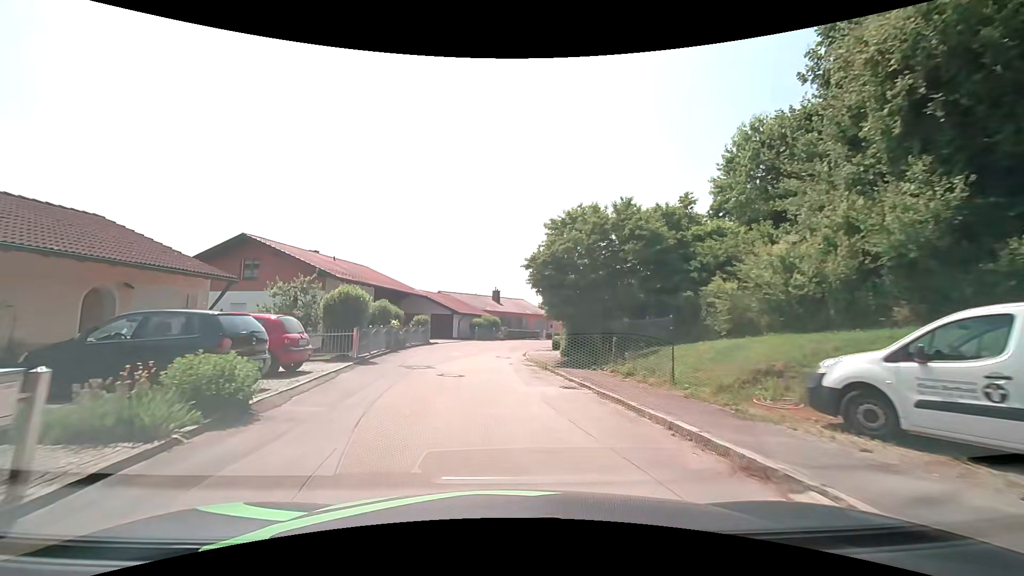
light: Day
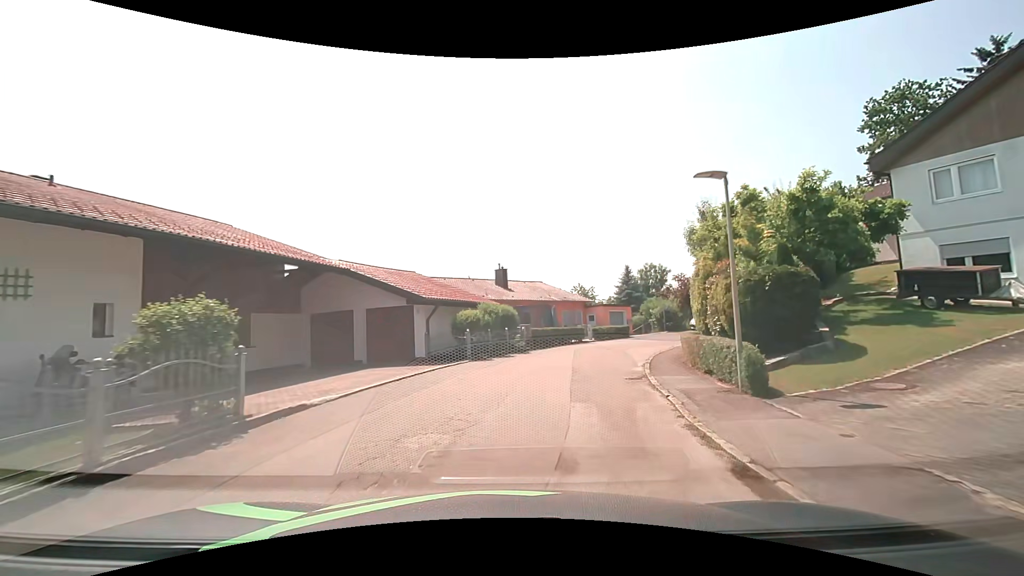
(-1.2, +24.6) m; 0°
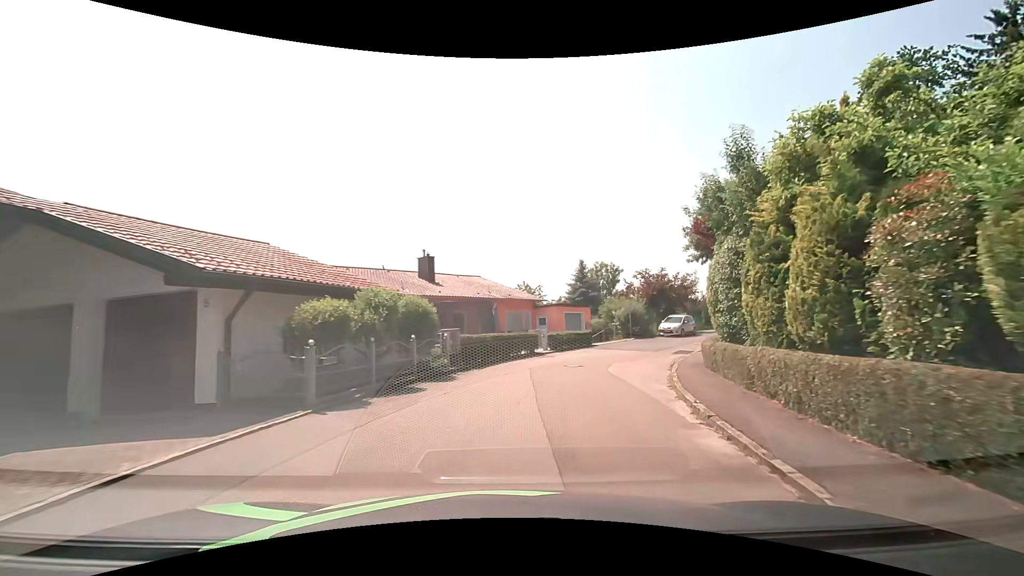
(+0.4, +9.8) m; +6°
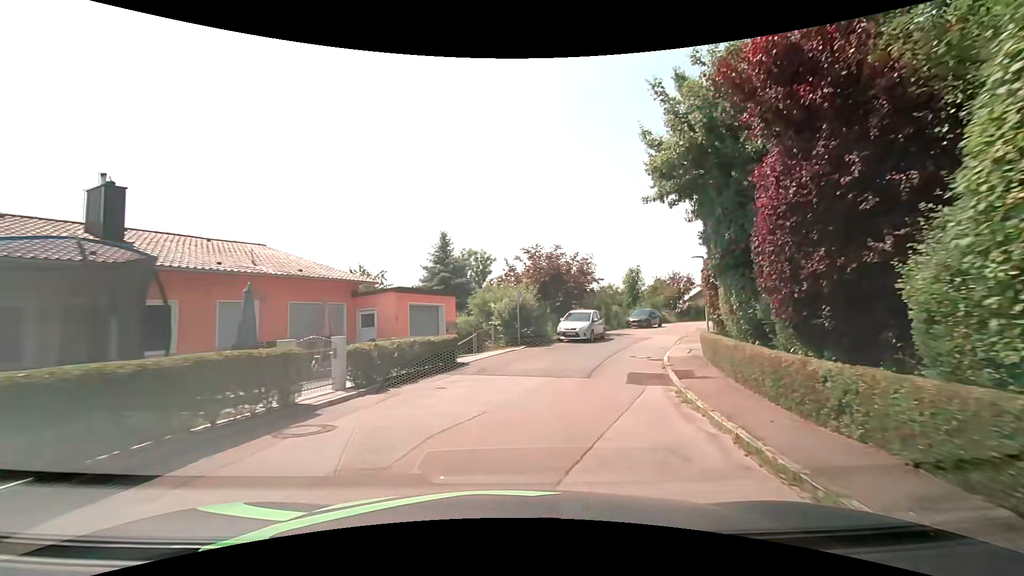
(+1.9, +14.6) m; +16°
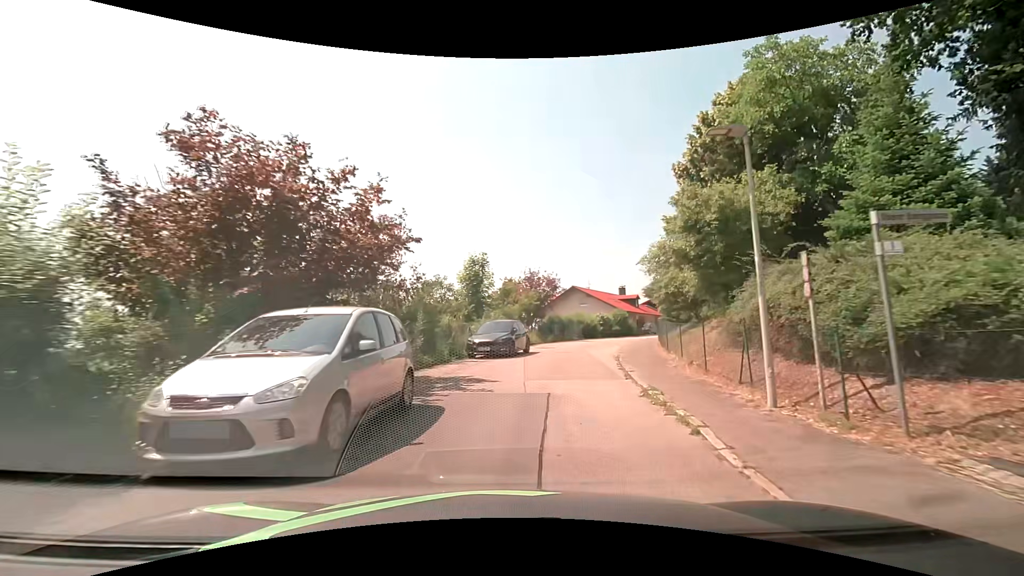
(+3.5, +19.7) m; +21°
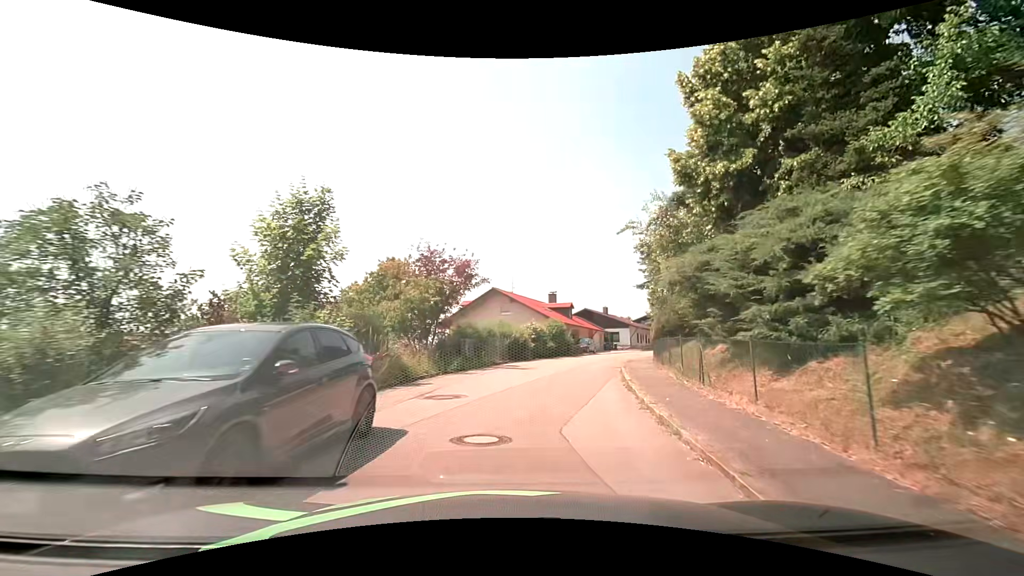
(+1.0, +15.3) m; +9°
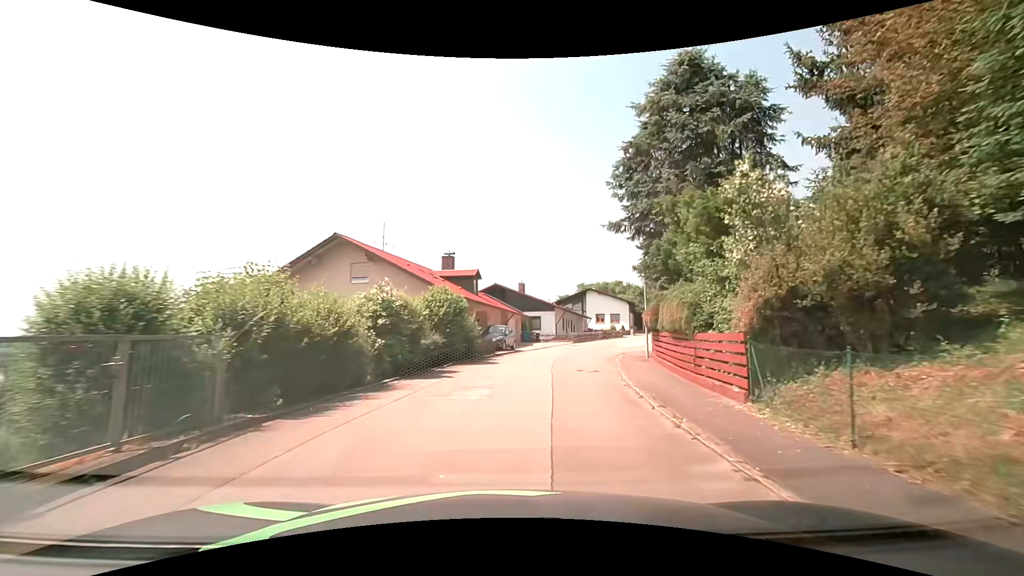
(+2.1, +20.8) m; +10°
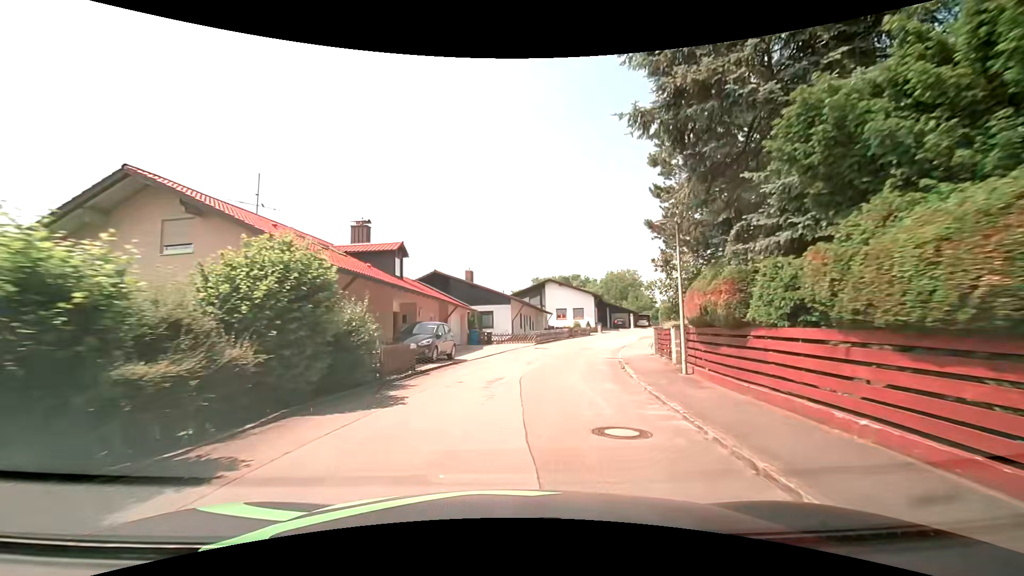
(+0.6, +10.8) m; +5°
(+1, +10) (+2, +20) (+5, +30) (+8, +39) (+11, +48) (+15, +58) (+20, +66) (+26, +75) (+32, +82) (+40, +88) m
